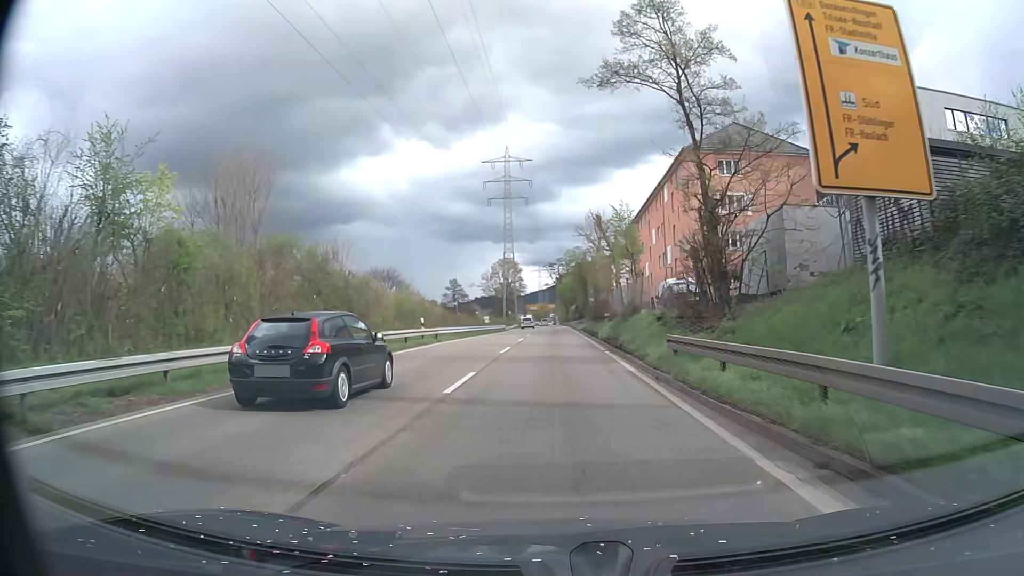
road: trunk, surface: asphalt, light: Day
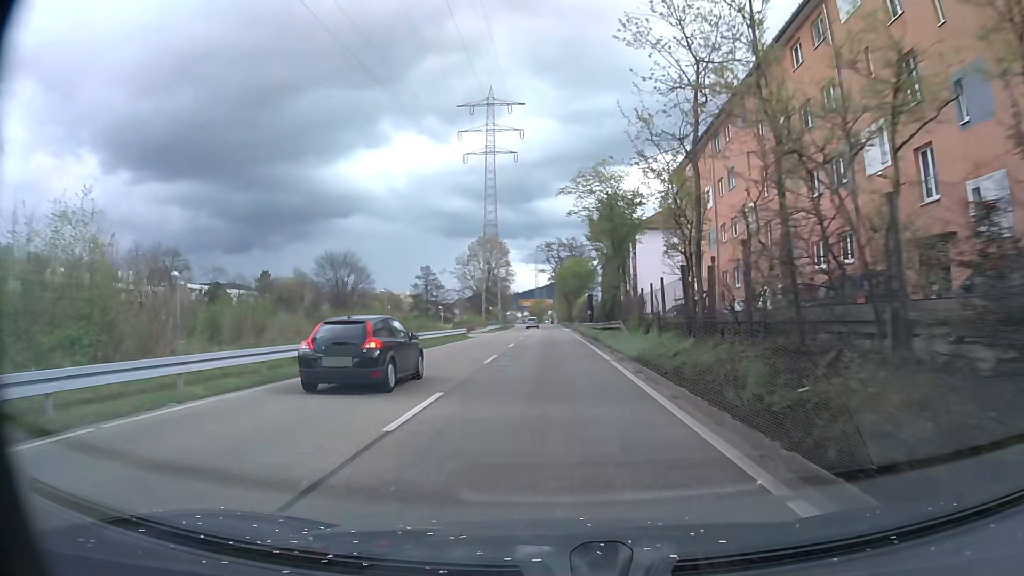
(+0.2, +39.5) m; +1°
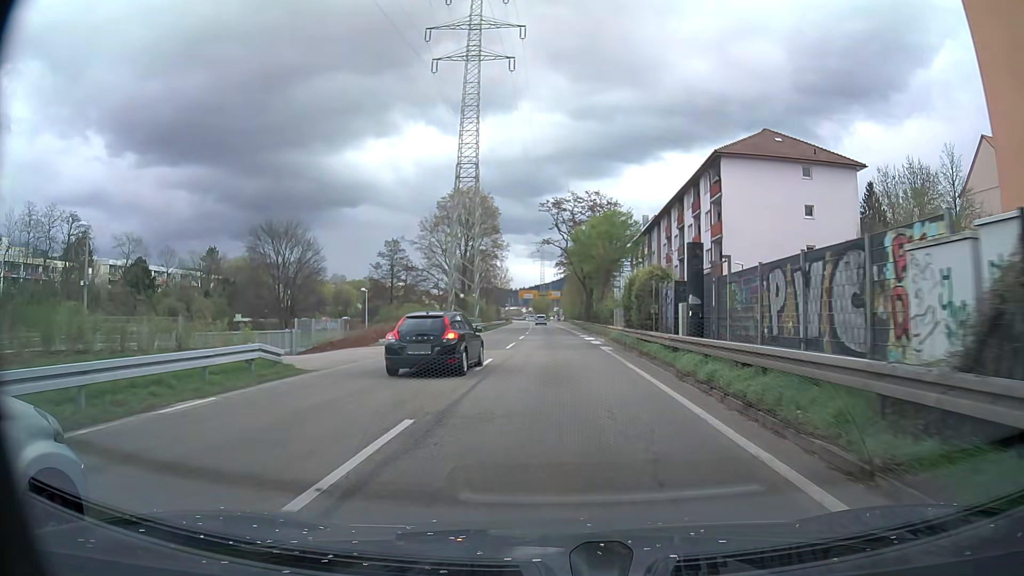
(-0.5, +39.6) m; -1°
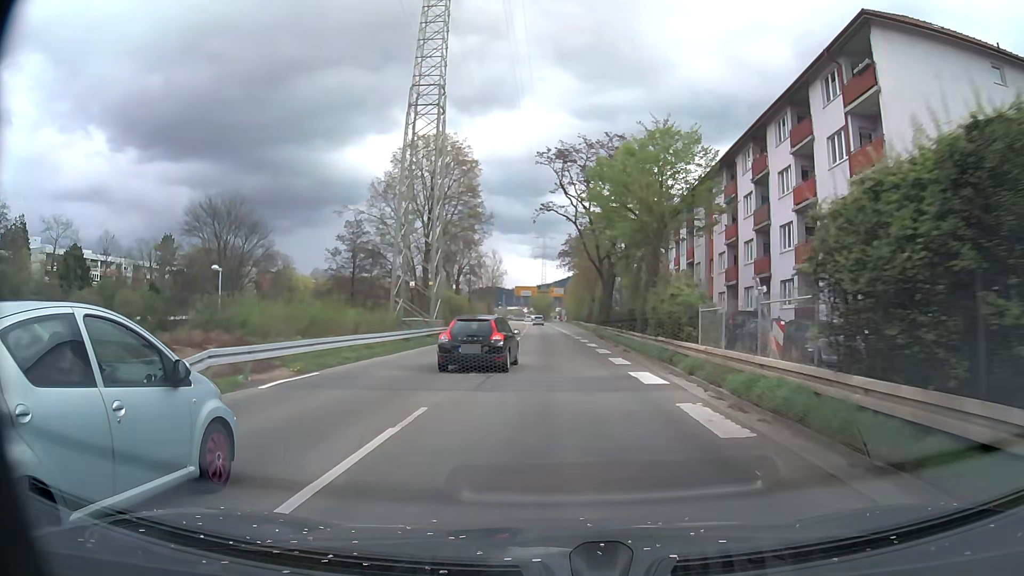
(0.0, +23.5) m; 0°
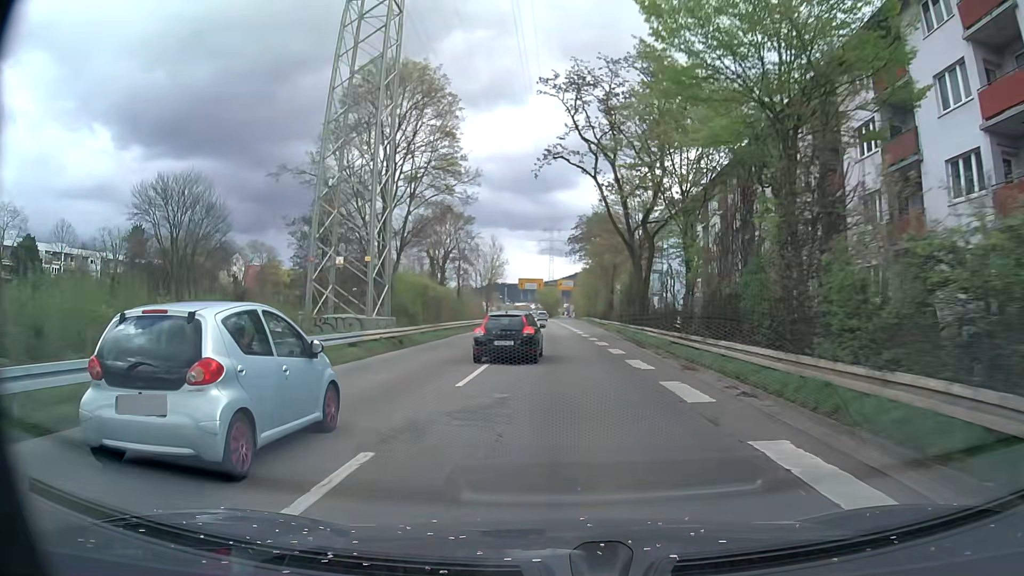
(-0.1, +15.6) m; -1°
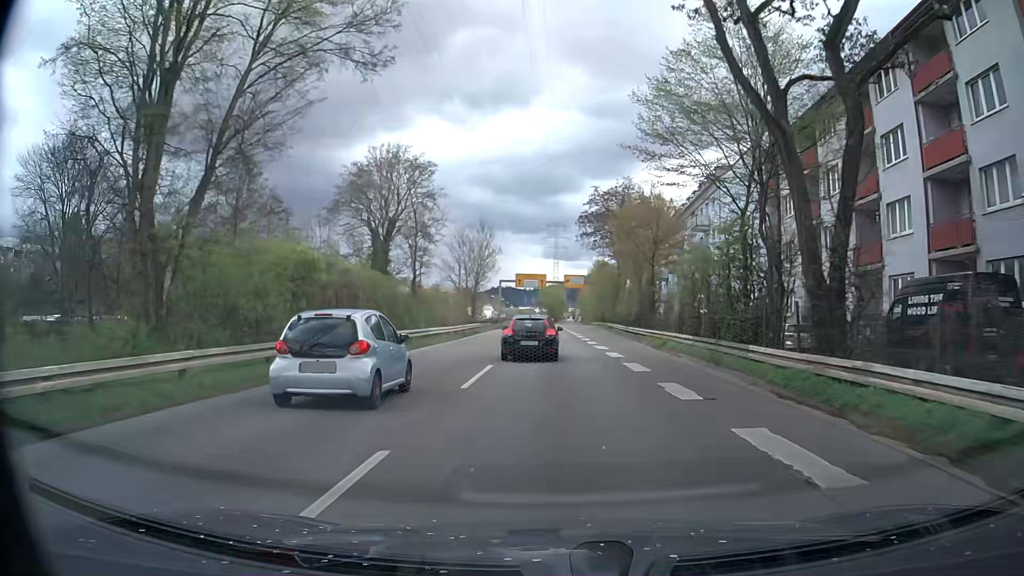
(0.0, +23.6) m; 0°
